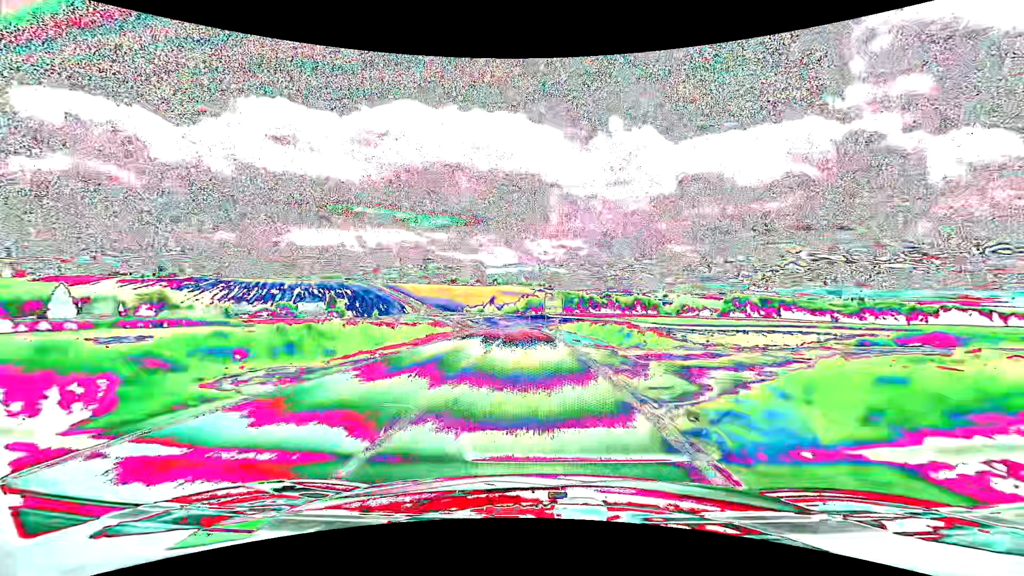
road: tertiary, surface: asphalt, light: Day
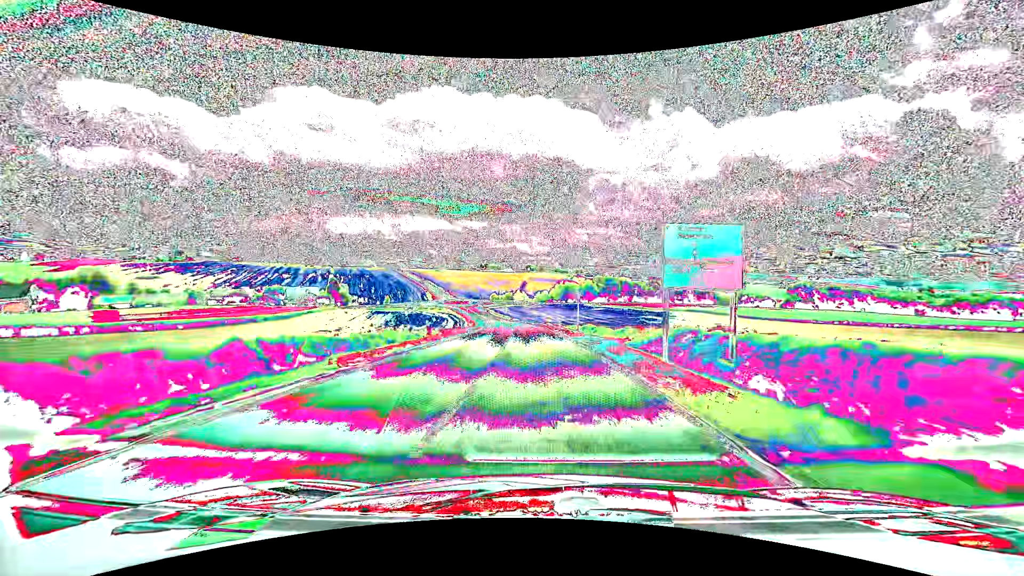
(-1.7, +47.2) m; -4°
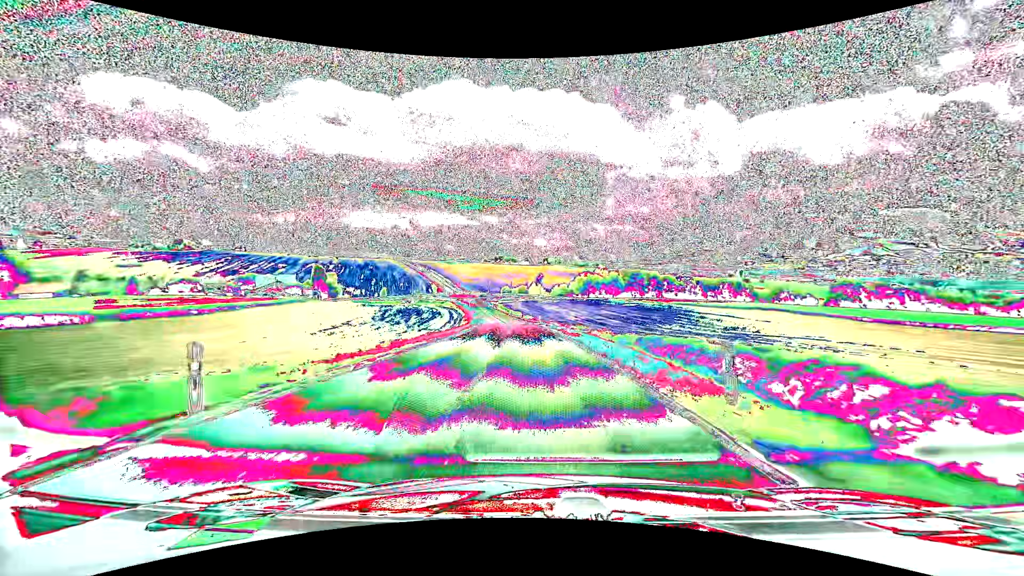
(-0.6, +34.8) m; -2°
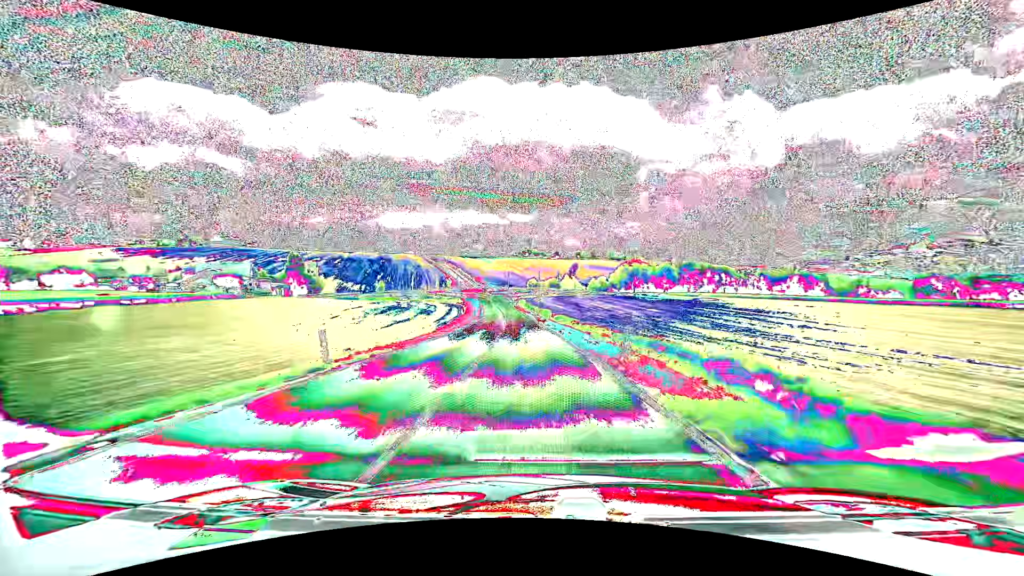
(-1.2, +46.8) m; -3°
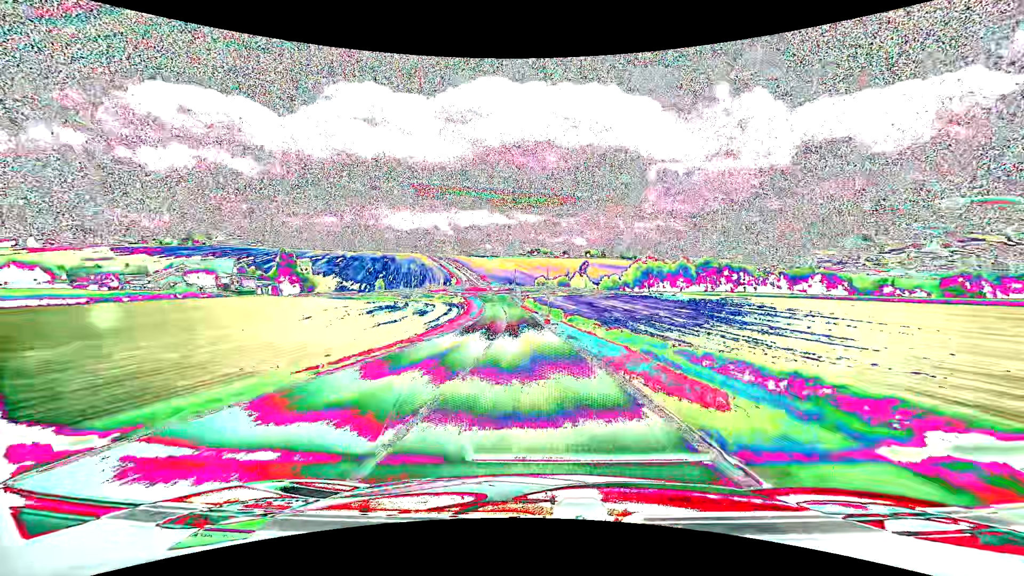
(-0.1, +11.7) m; -1°
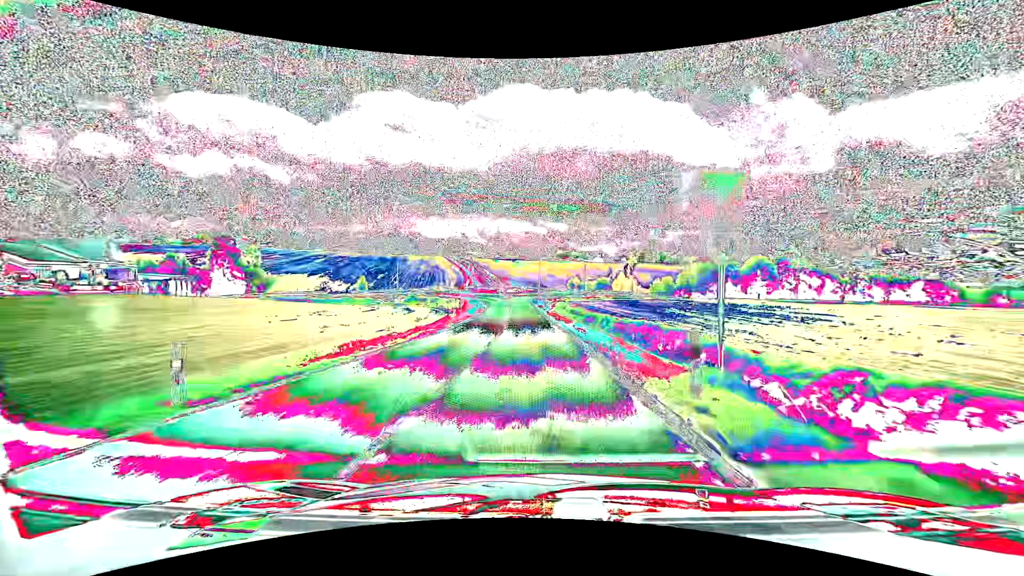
(-1.3, +45.5) m; -3°
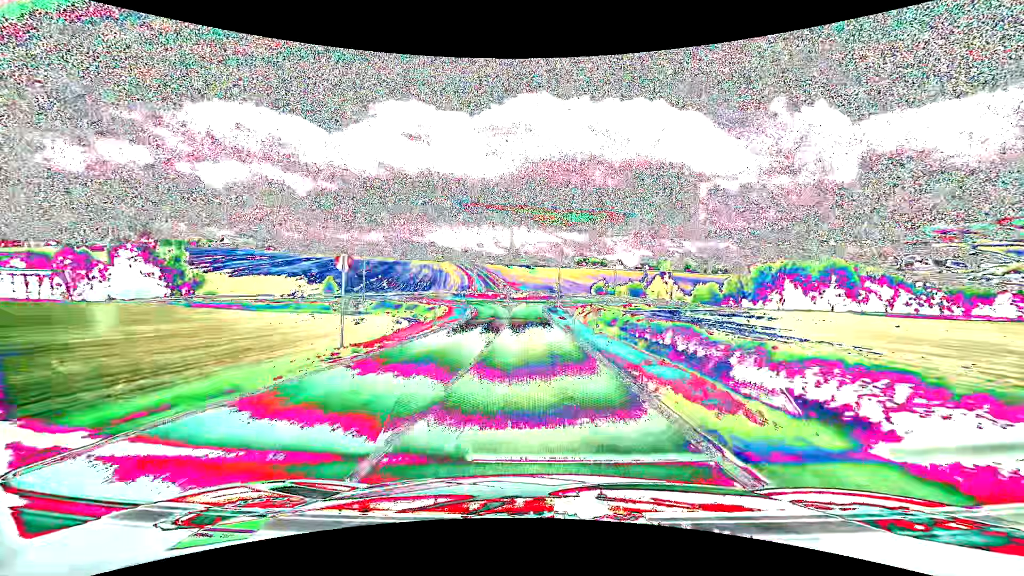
(-0.5, +30.6) m; -2°
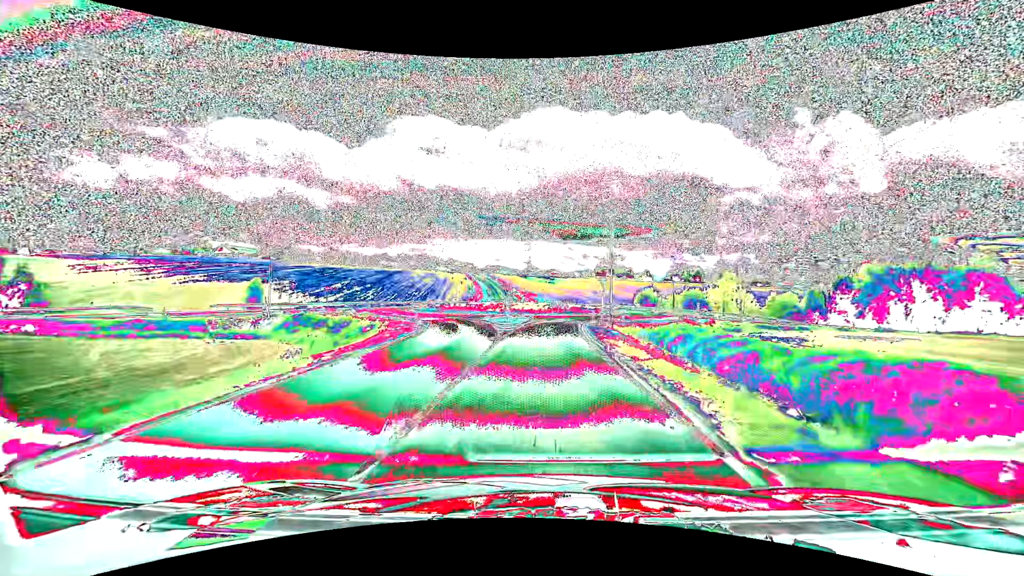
(-0.6, +34.0) m; -2°
(0, +10) (0, +20) (0, +30) (+3, +40) (+7, +49) (+11, +58) (+11, +68) (+7, +77) (+2, +85) (-2, +94) m
